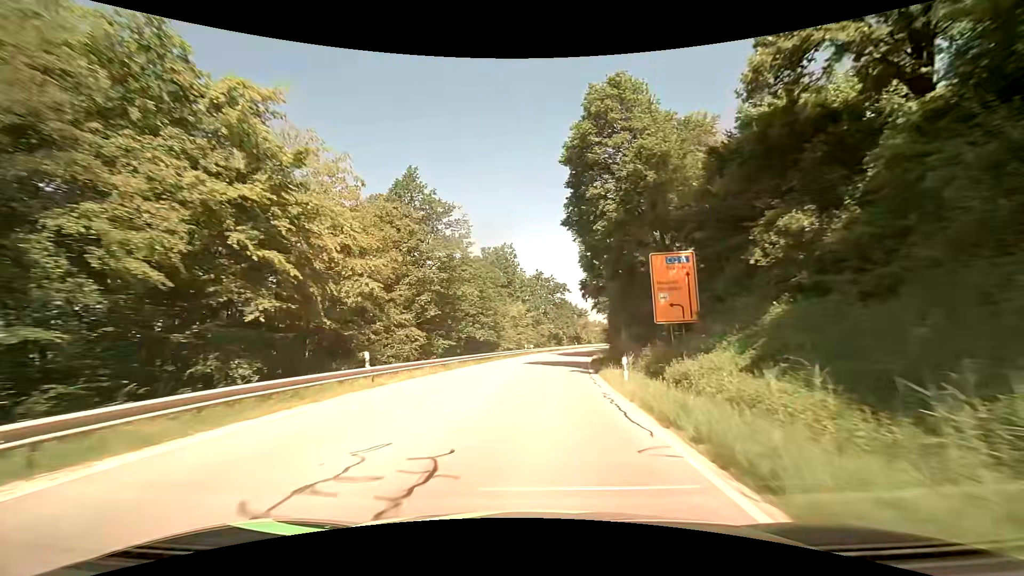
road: secondary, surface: asphalt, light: Day
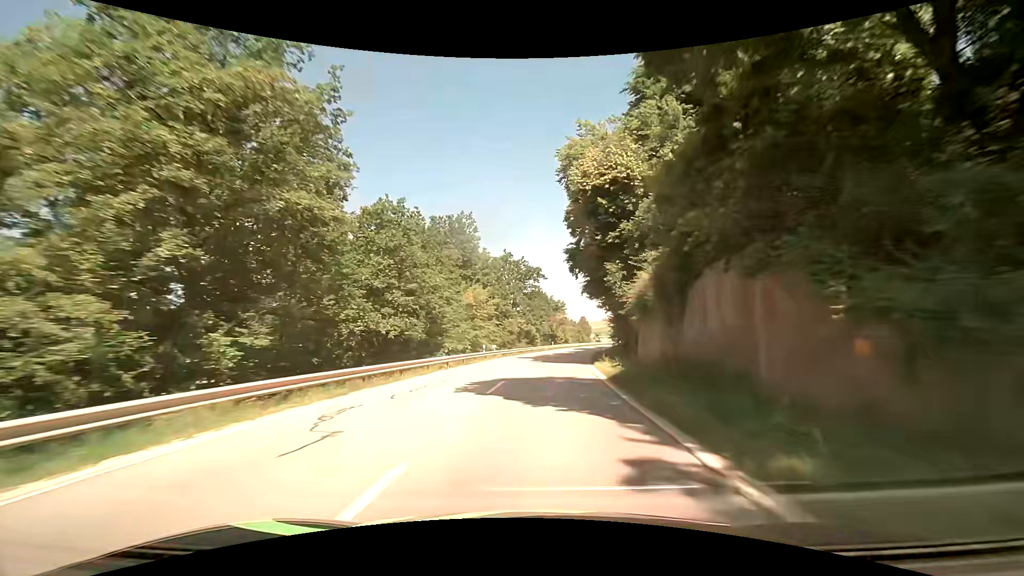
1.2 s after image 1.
(+0.6, +20.8) m; +4°
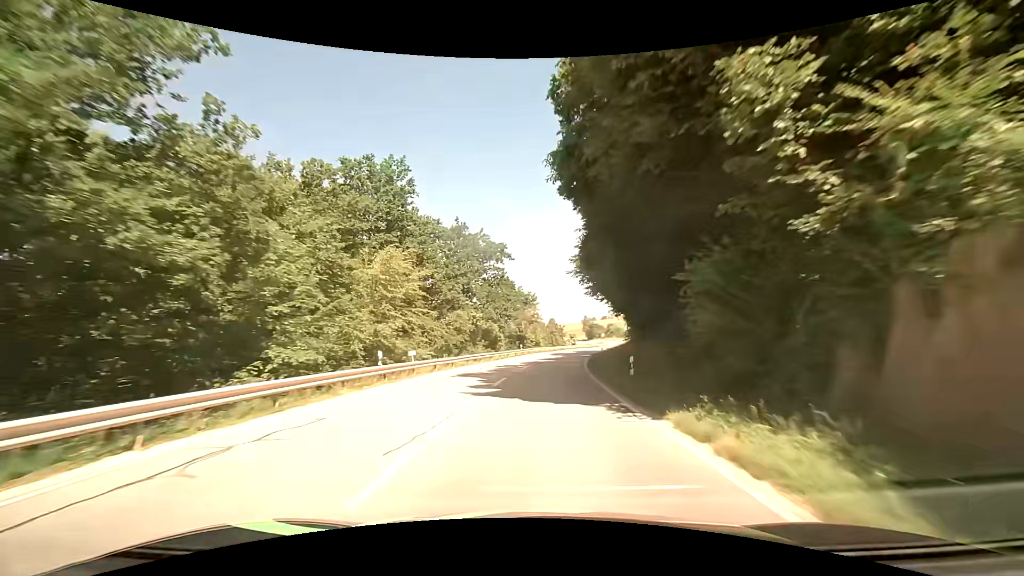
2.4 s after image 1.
(+0.7, +21.1) m; +4°
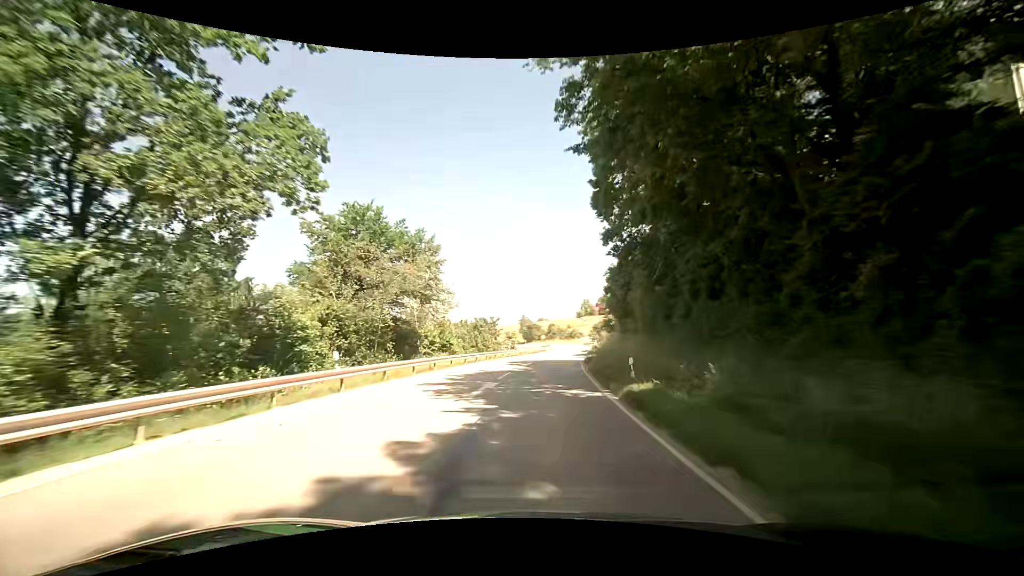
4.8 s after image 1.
(+2.8, +43.0) m; +8°
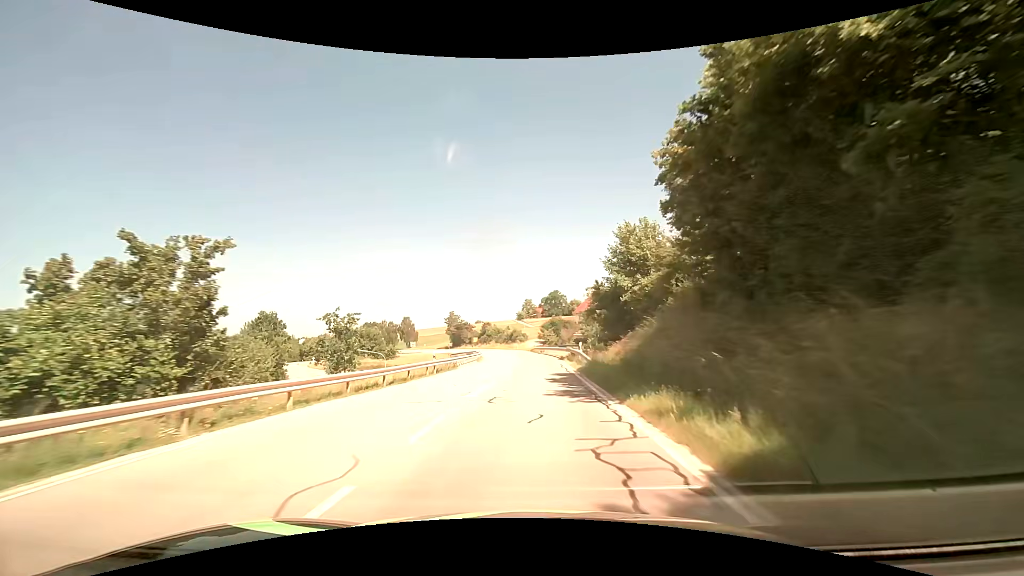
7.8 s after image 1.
(+3.6, +54.1) m; +7°
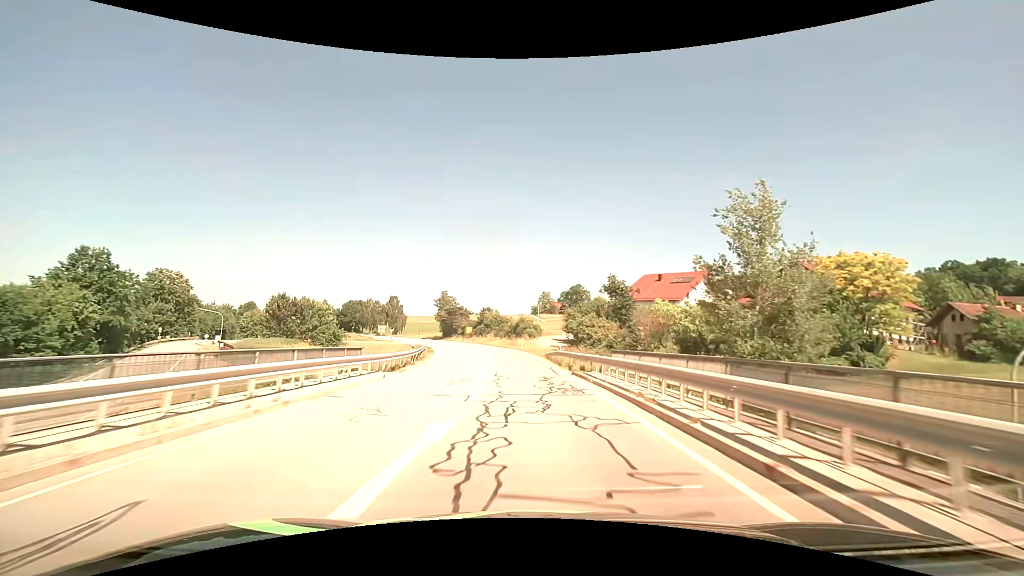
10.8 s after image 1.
(-0.3, +52.0) m; -2°
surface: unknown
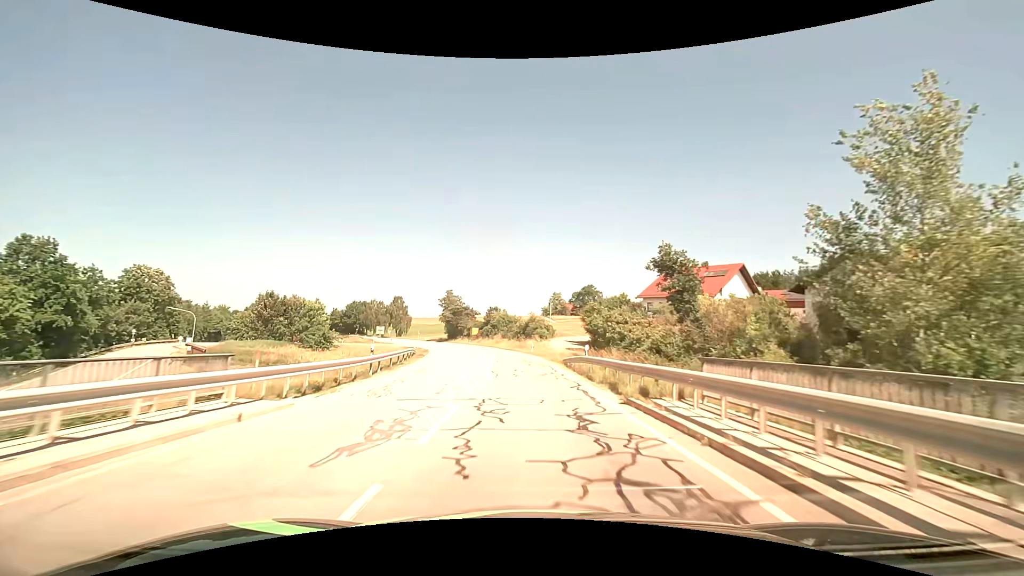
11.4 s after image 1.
(0.0, +10.2) m; -1°
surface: asphalt
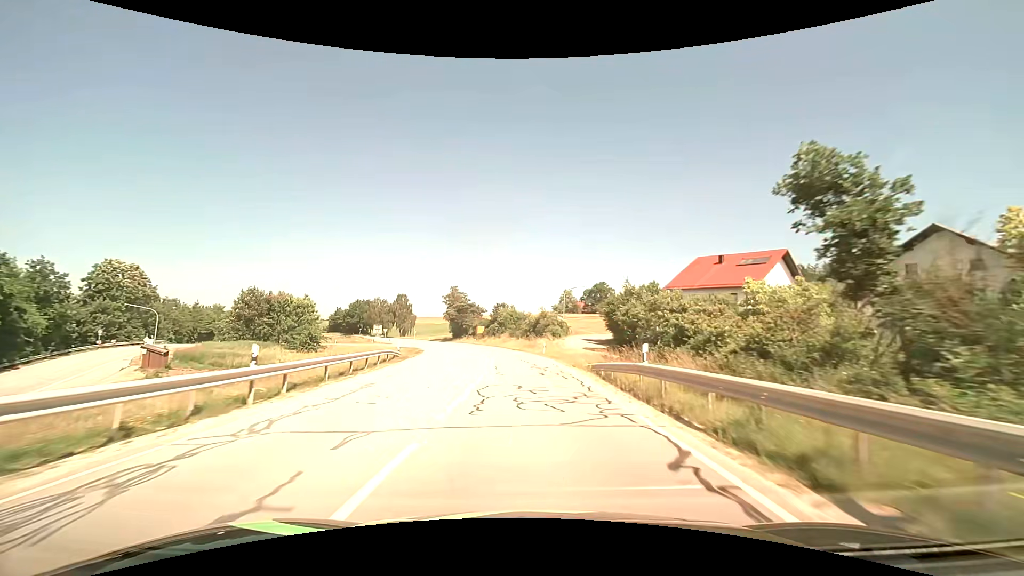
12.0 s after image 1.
(-0.1, +10.1) m; -1°
(0, +10) (0, +20) (-1, +30) (-1, +40) (-3, +50) (-4, +60) (-6, +70) (-8, +79) (-10, +89) (-13, +99) m
